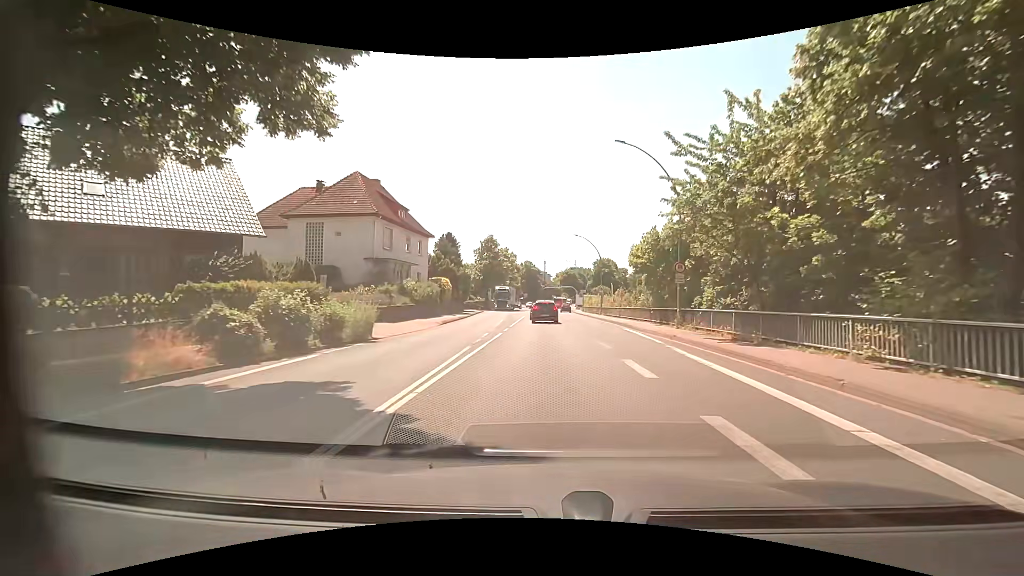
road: primary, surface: asphalt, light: Day
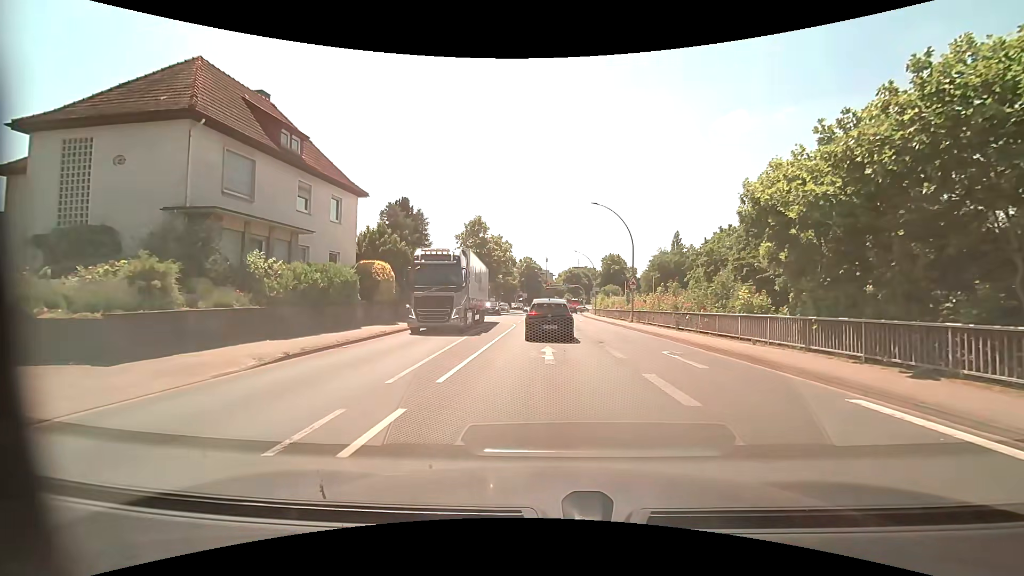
(-0.1, +19.7) m; 0°
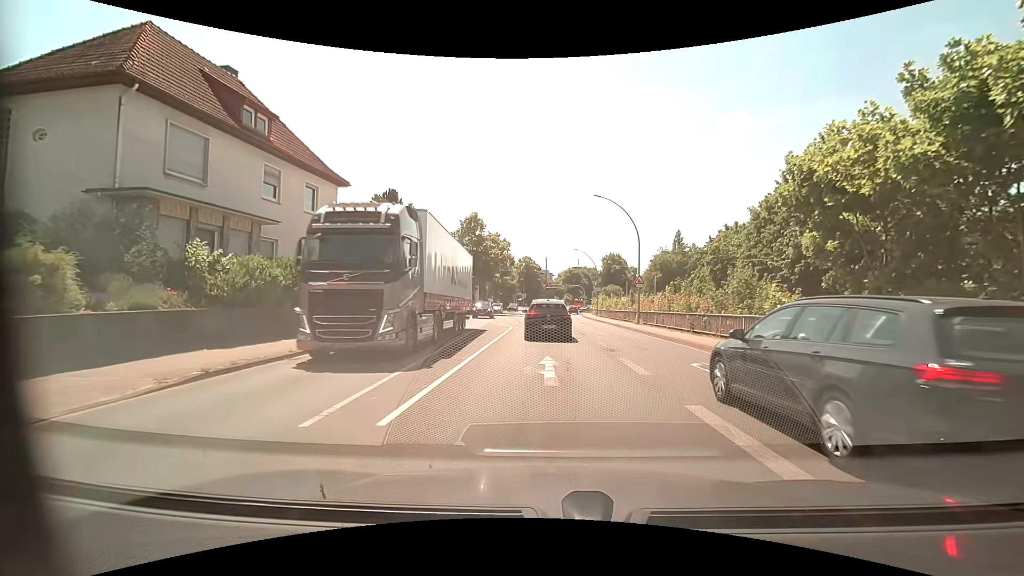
(0.0, +3.0) m; 0°
(0, +10) (0, +20) (0, +30) (0, +40) (0, +50) (0, +60) (0, +70) (0, +80) (+1, +90) (+2, +100) m
